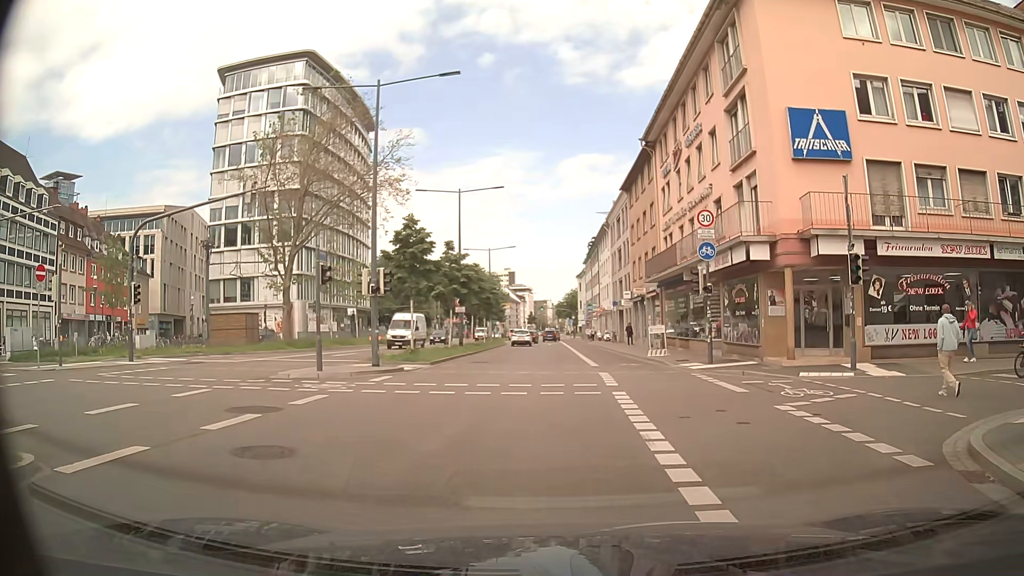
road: primary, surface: asphalt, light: Day
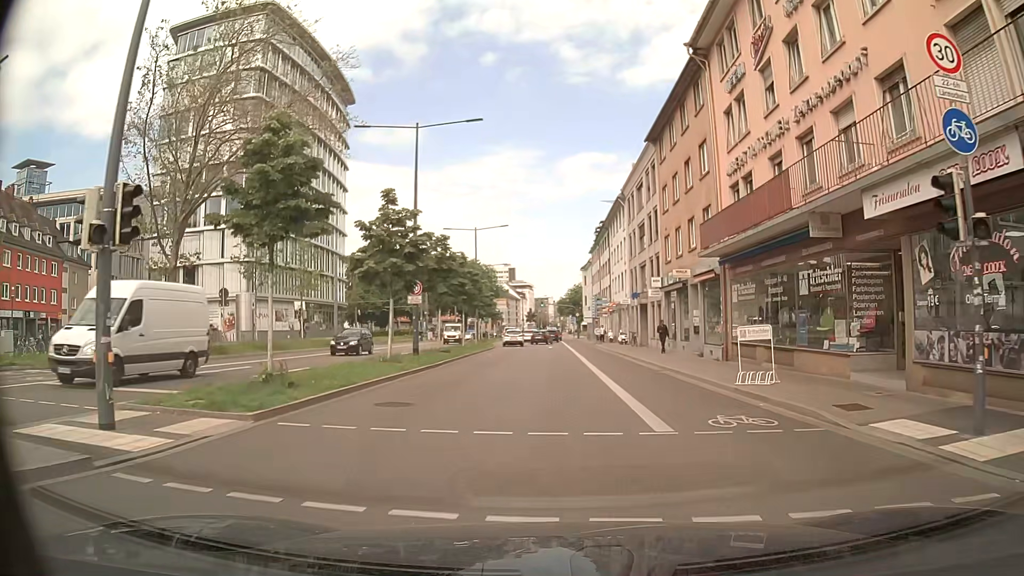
(-0.1, +14.6) m; 0°
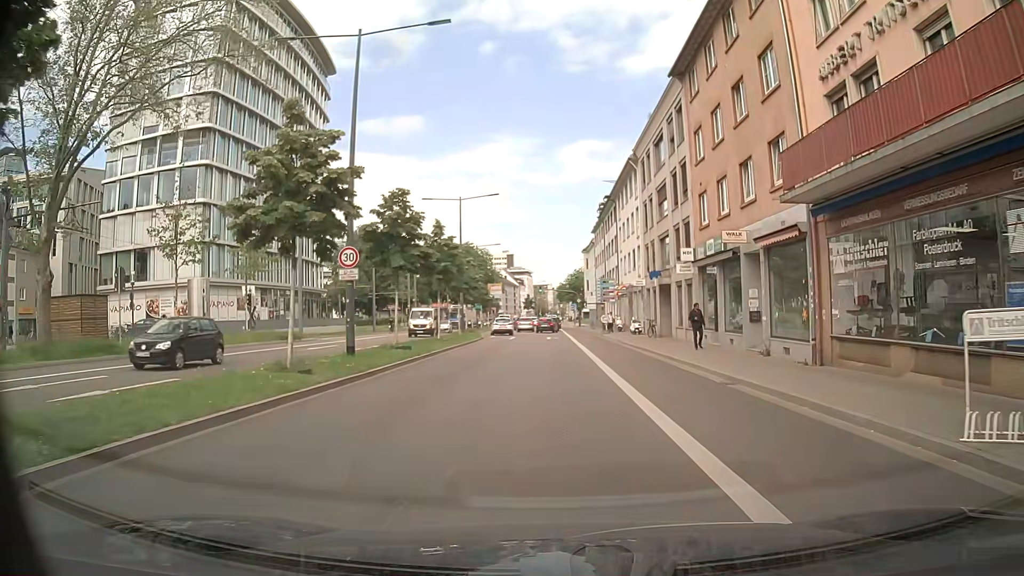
(-0.1, +9.2) m; -1°
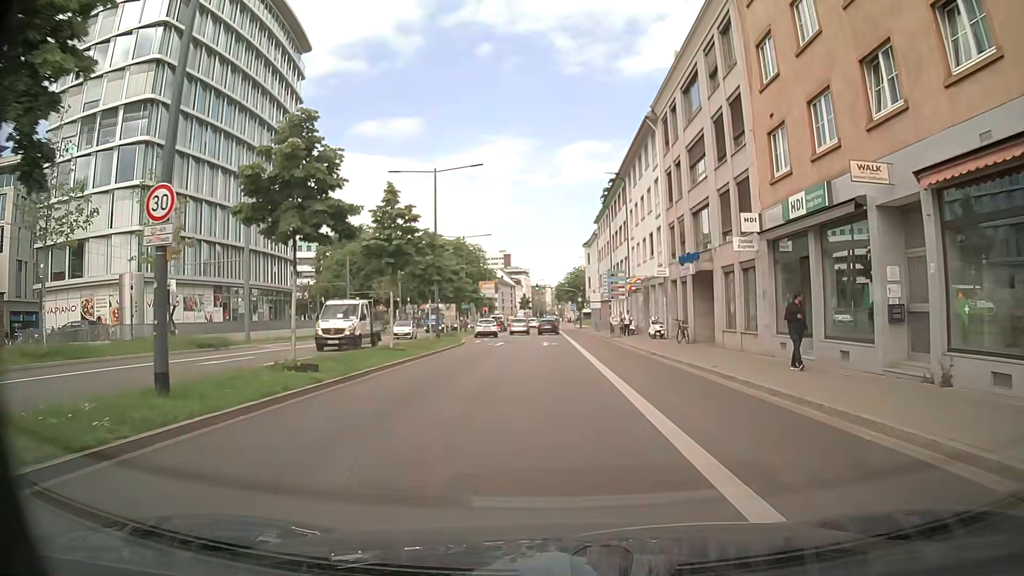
(+0.1, +9.9) m; +1°
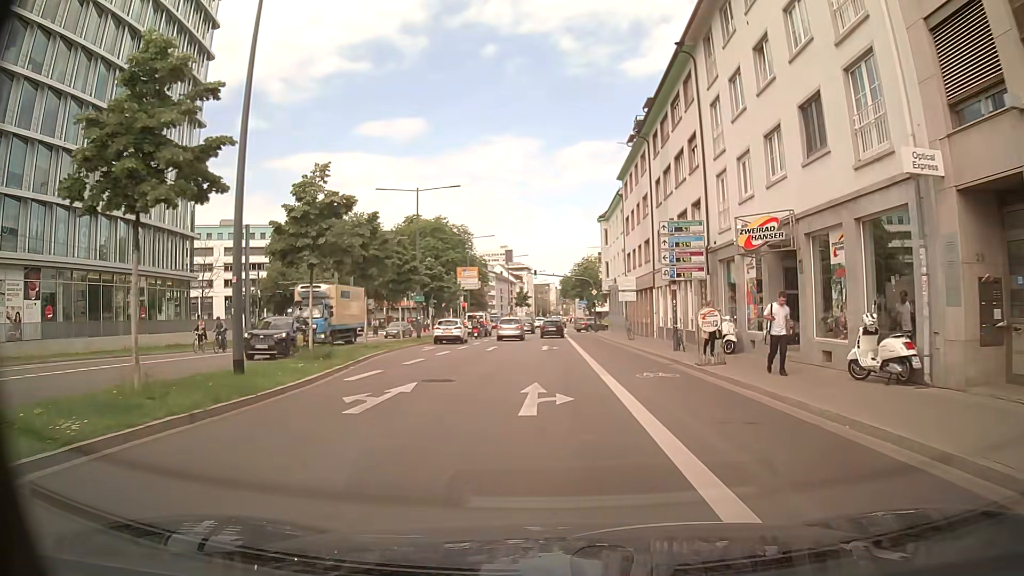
(-0.2, +25.7) m; -1°
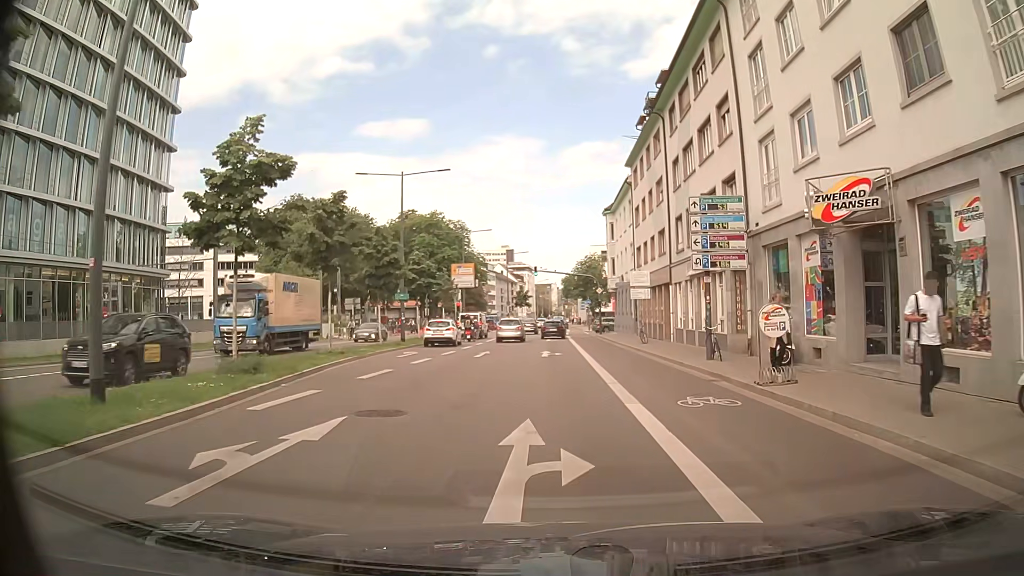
(0.0, +5.1) m; 0°
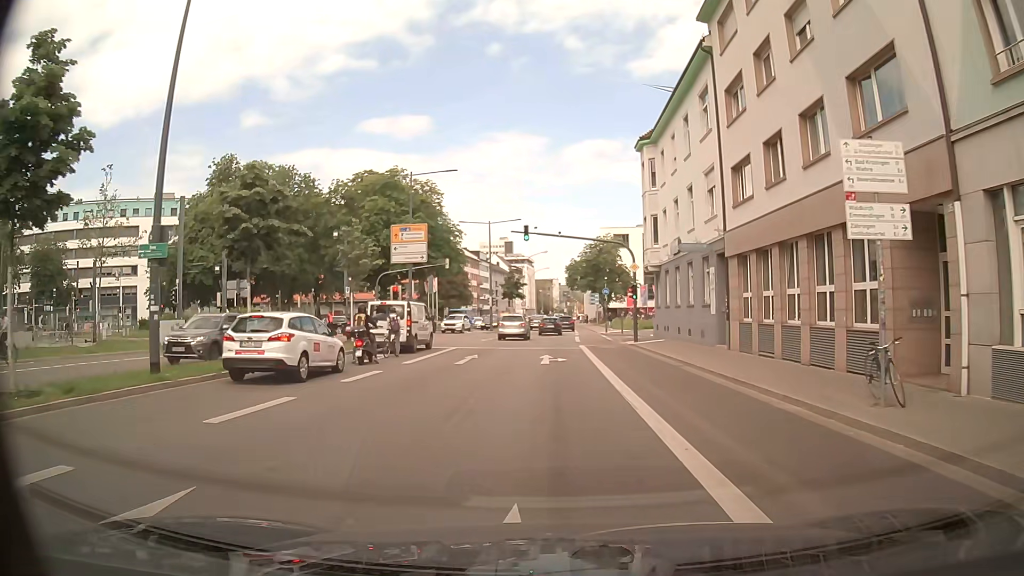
(0.0, +25.7) m; 0°
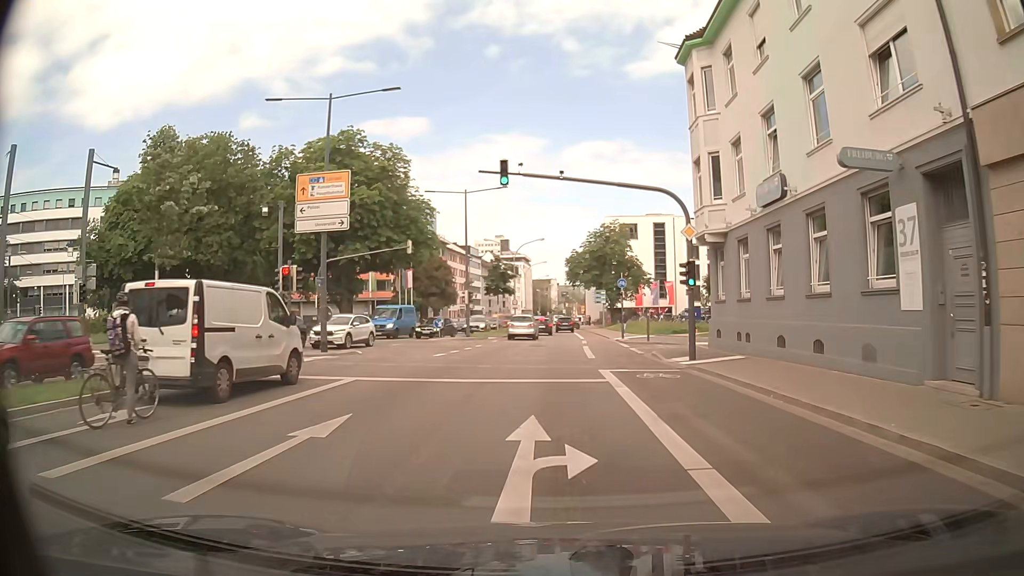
(-0.2, +15.5) m; 0°
(0, +10) (0, +20) (+1, +30) (+1, +40) (+1, +50) (+1, +60) (+1, +70) (+1, +80) (+1, +90) (+1, +100) m
